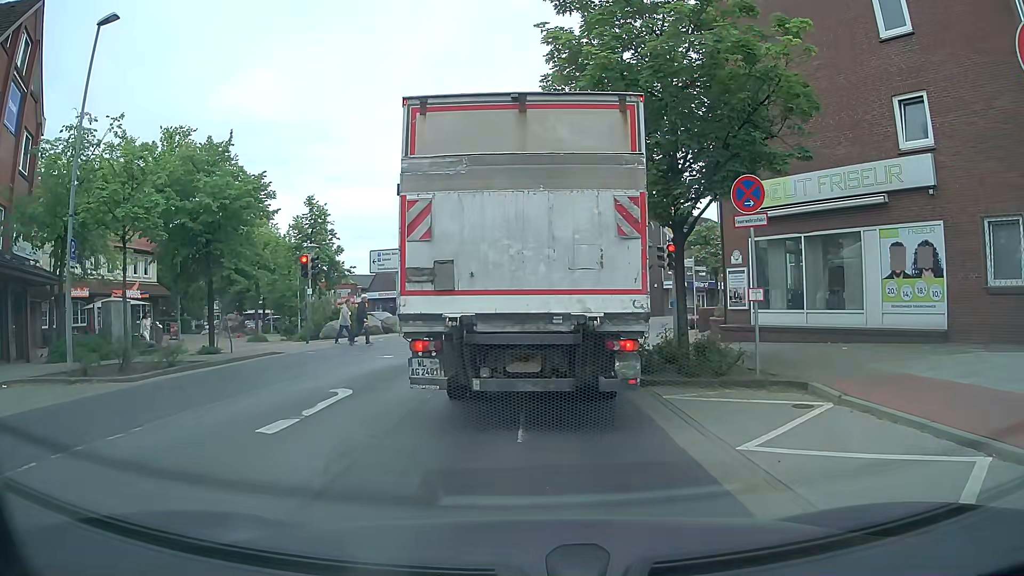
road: tertiary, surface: asphalt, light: Day
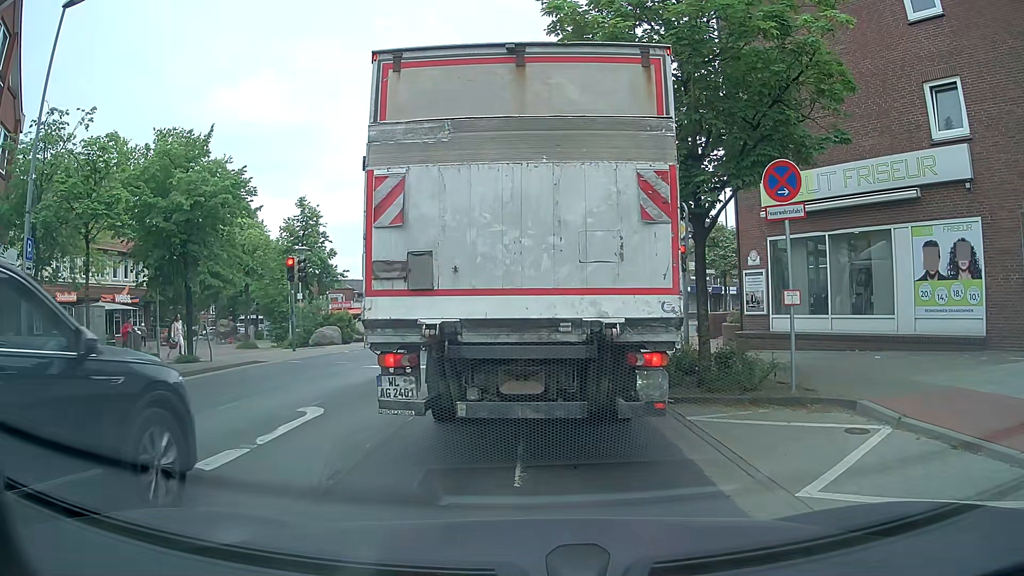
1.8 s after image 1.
(0.0, +1.4) m; -1°
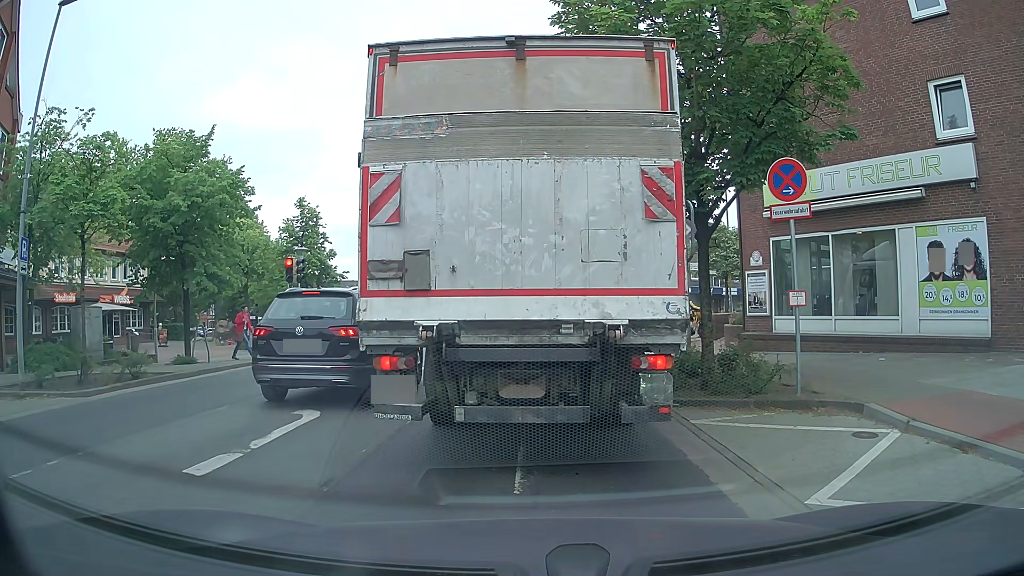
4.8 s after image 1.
(0.0, +0.3) m; 0°
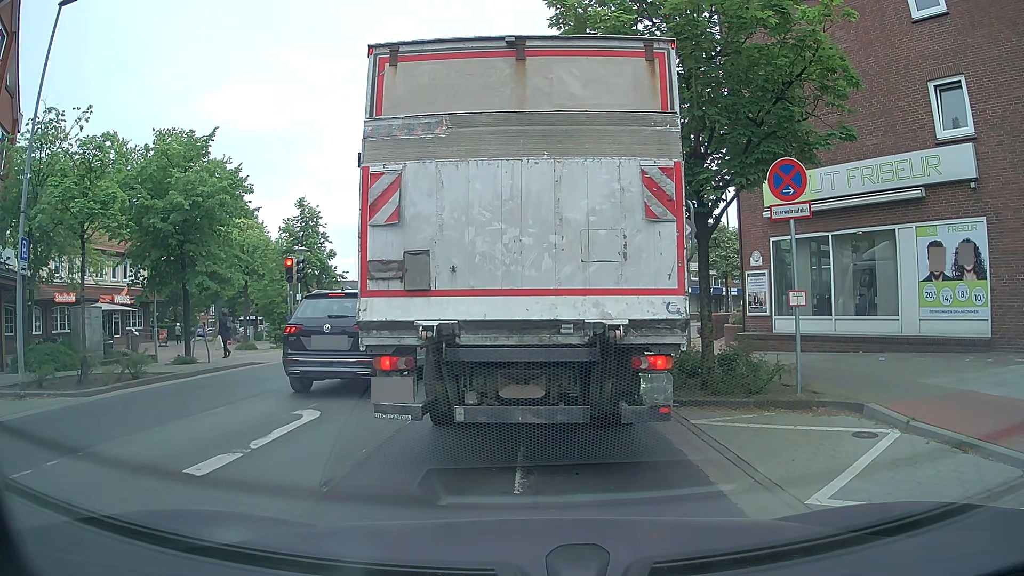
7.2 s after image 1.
(0.0, 0.0) m; 0°
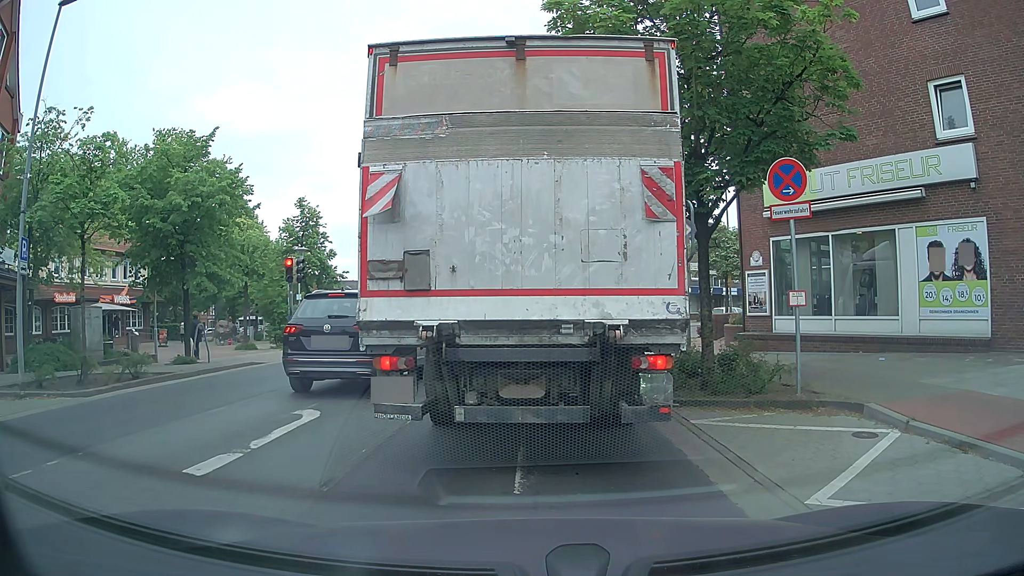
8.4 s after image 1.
(0.0, 0.0) m; 0°
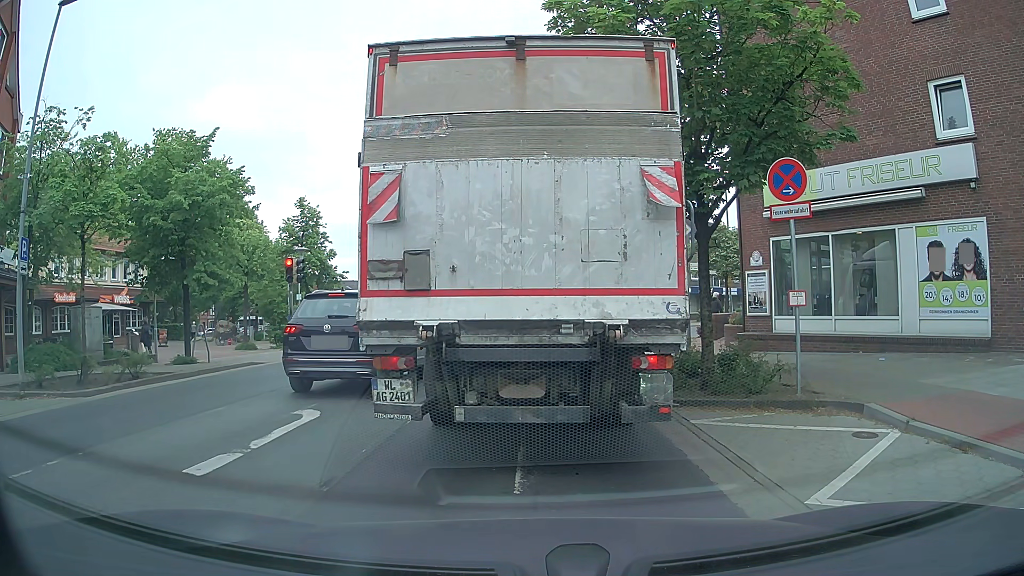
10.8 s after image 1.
(0.0, 0.0) m; 0°
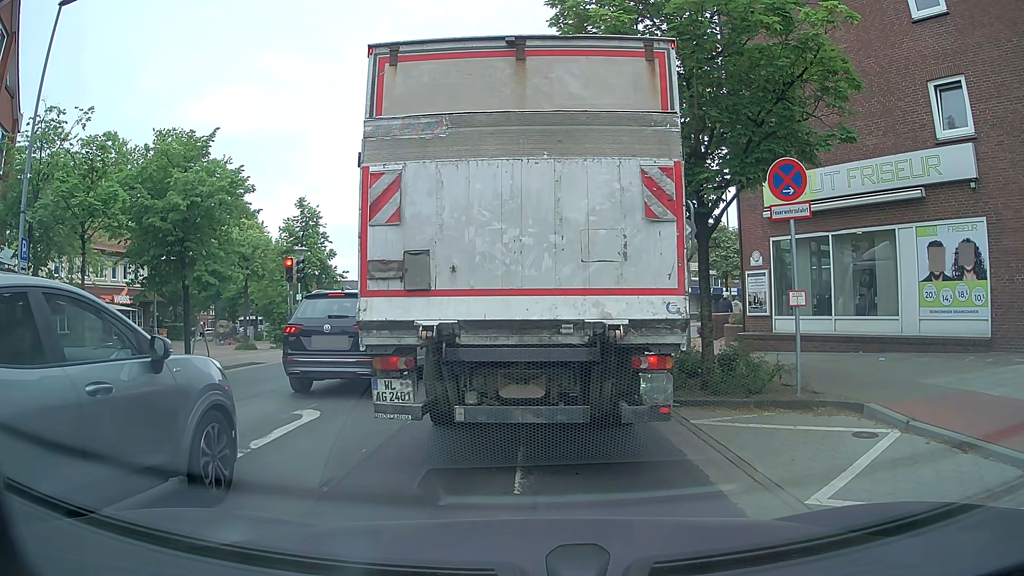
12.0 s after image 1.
(0.0, 0.0) m; 0°
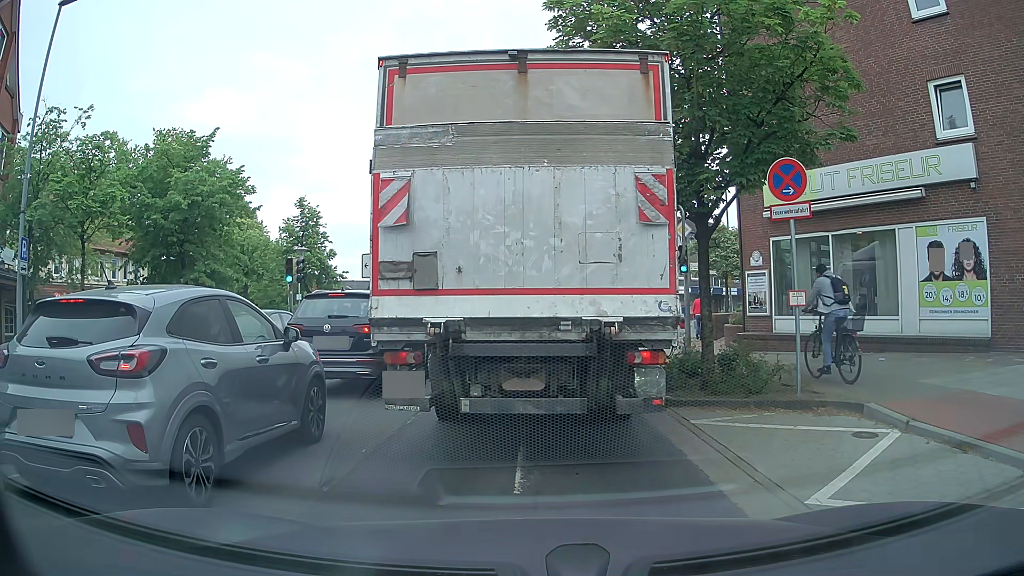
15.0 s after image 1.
(0.0, 0.0) m; 0°
(0, +10) (0, +20) (+2, +30) (+6, +39) (+12, +47) (+19, +54) (+26, +61) (+33, +69) (+40, +76) (+46, +84) m
